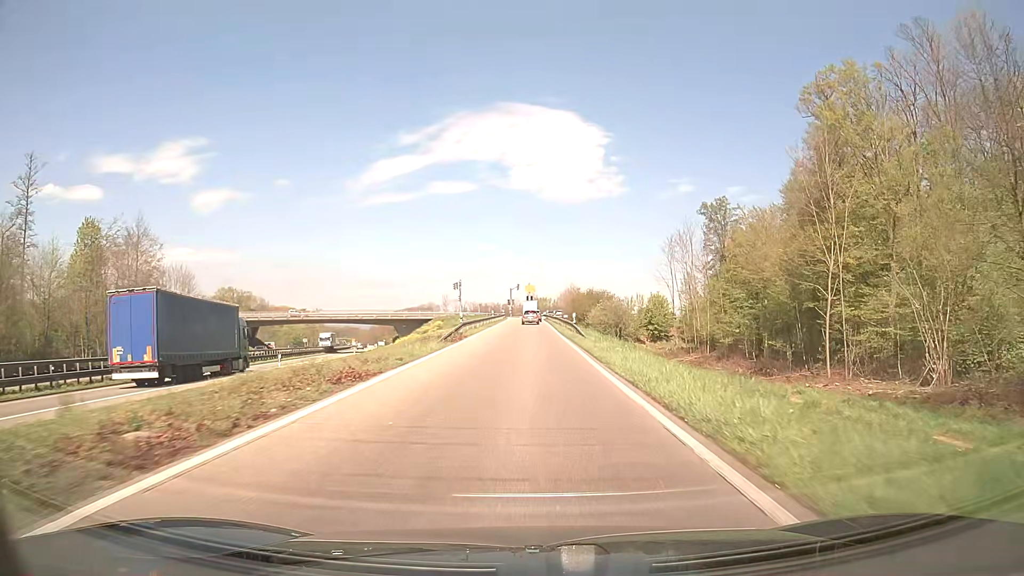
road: trunk_link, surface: asphalt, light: Day
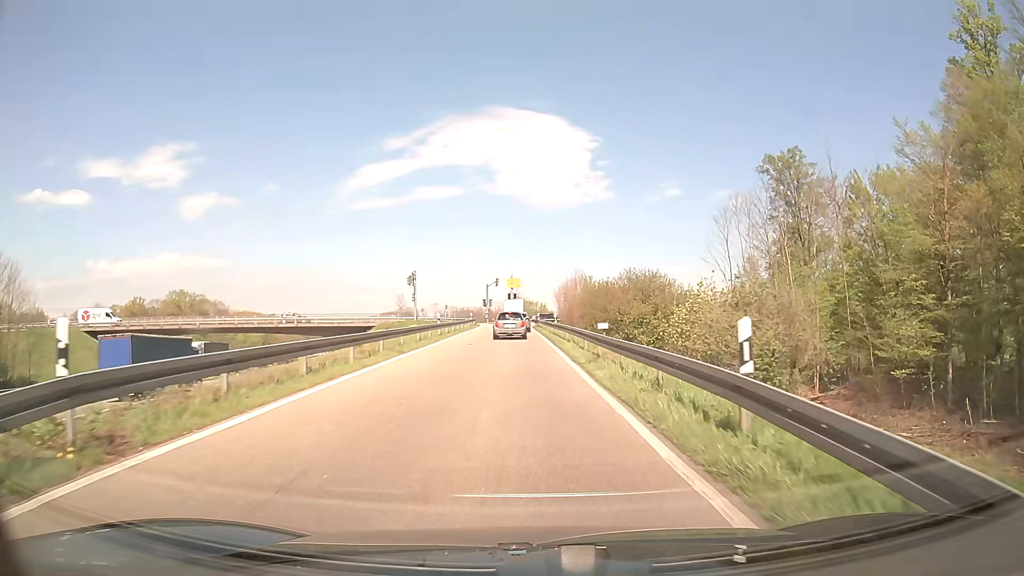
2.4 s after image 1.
(+0.3, +33.2) m; +1°
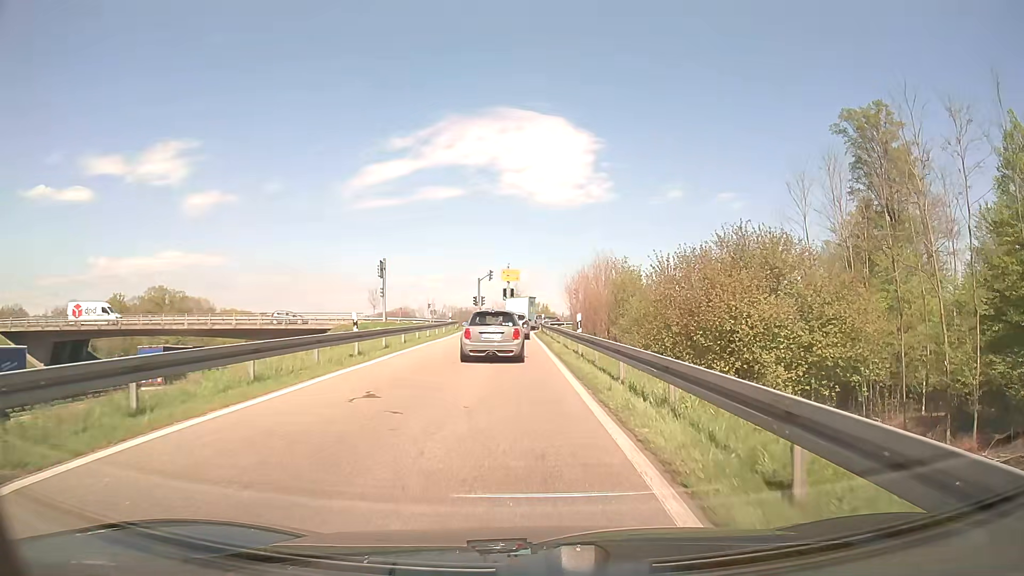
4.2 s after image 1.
(-0.1, +17.7) m; 0°
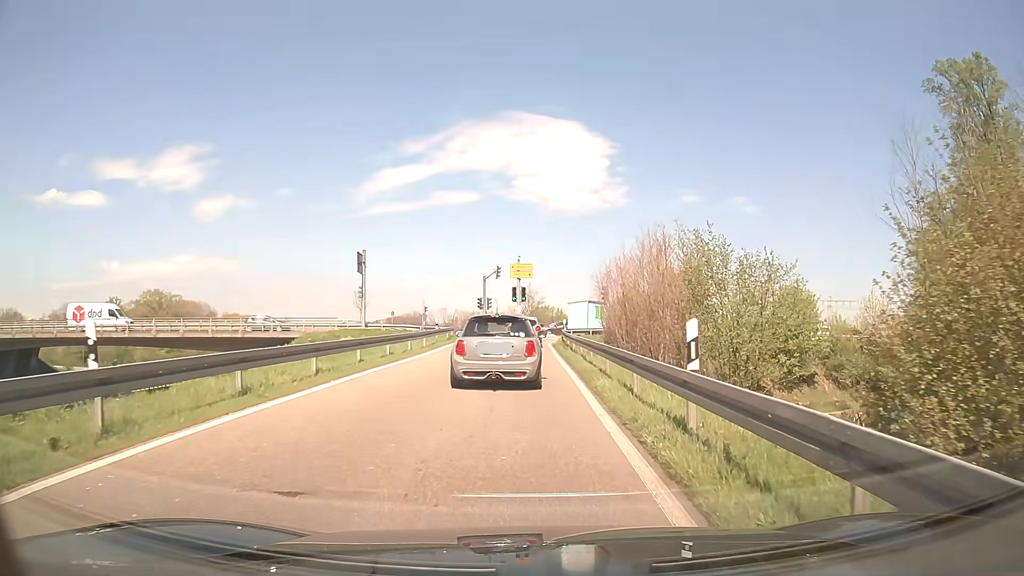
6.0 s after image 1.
(-0.1, +12.8) m; -1°
(0, +10) (0, +20) (0, +30) (0, +40) (+2, +50) (+9, +57) (+18, +61) (+27, +64) (+37, +67) (+47, +70) m
